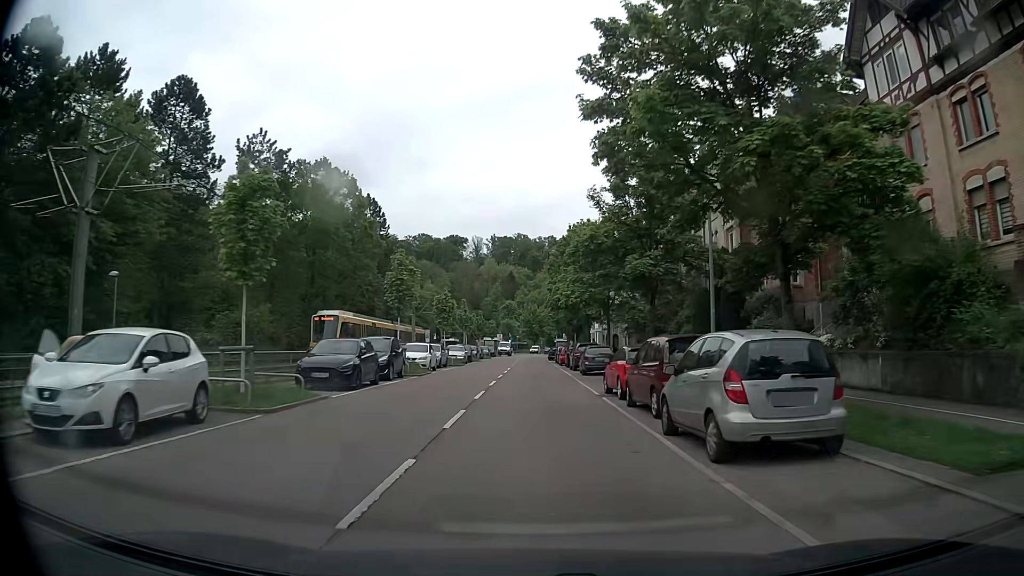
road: secondary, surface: asphalt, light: Day
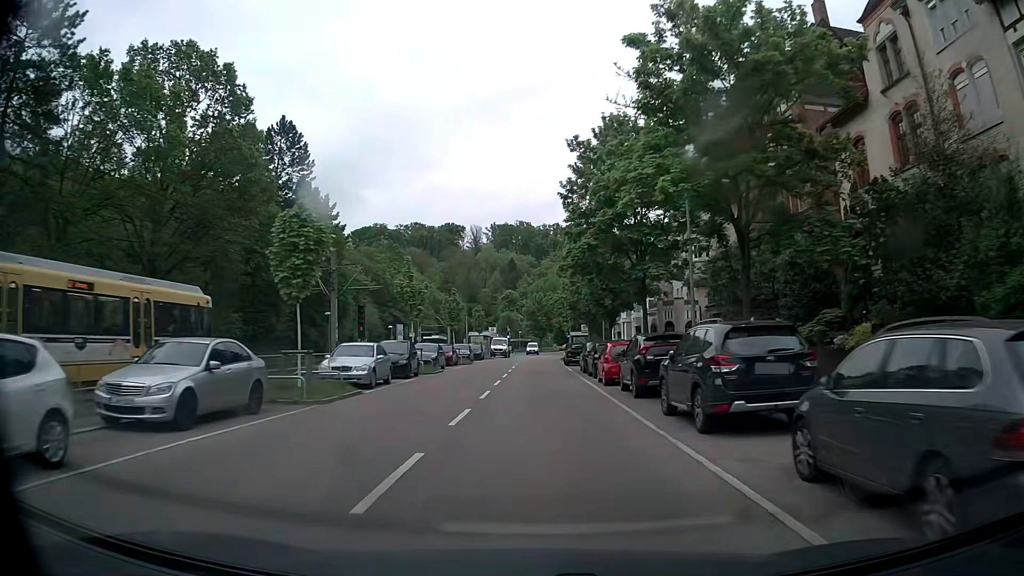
(0.0, +30.2) m; -1°
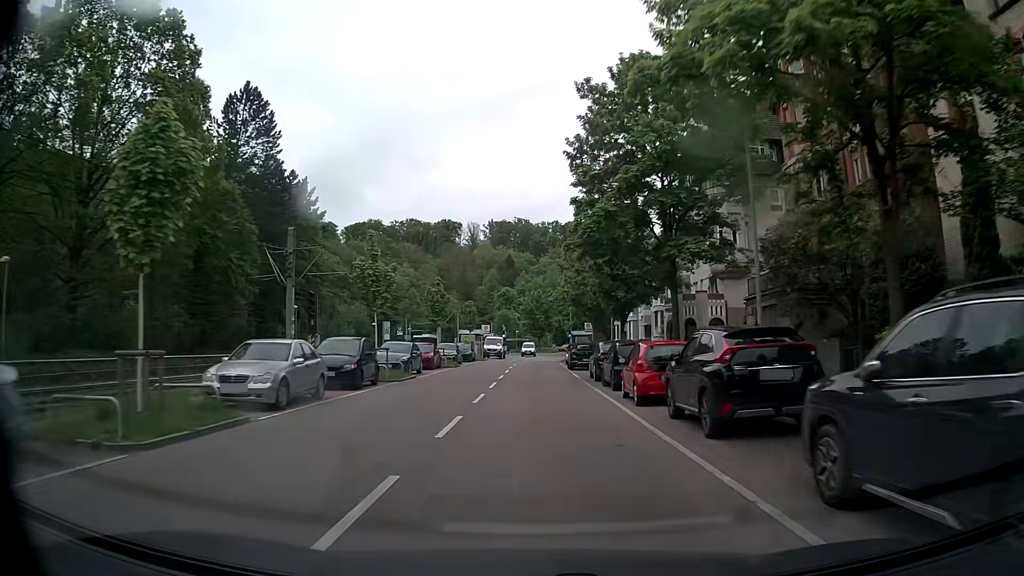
(+0.1, +7.5) m; +1°
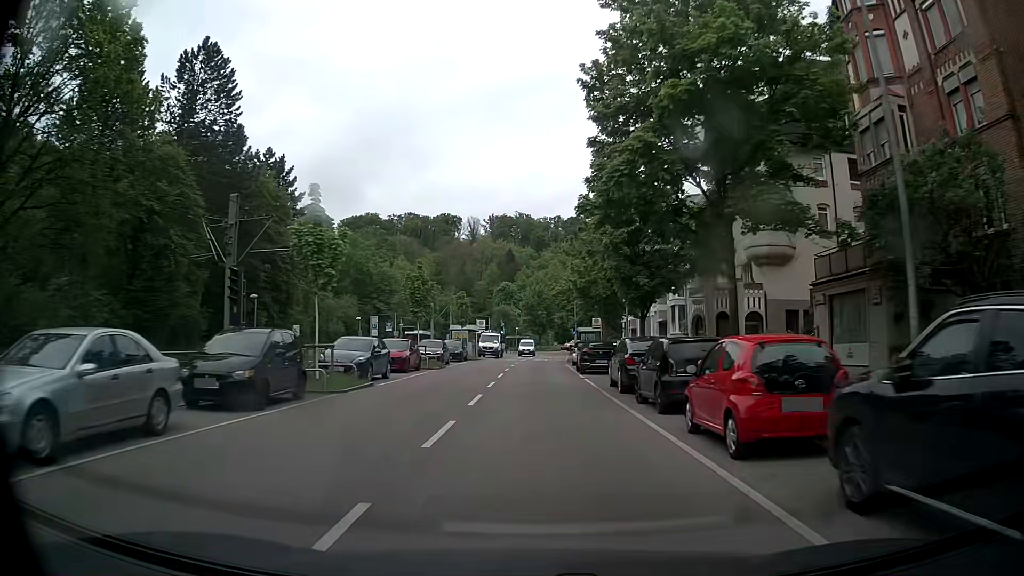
(0.0, +7.4) m; -1°
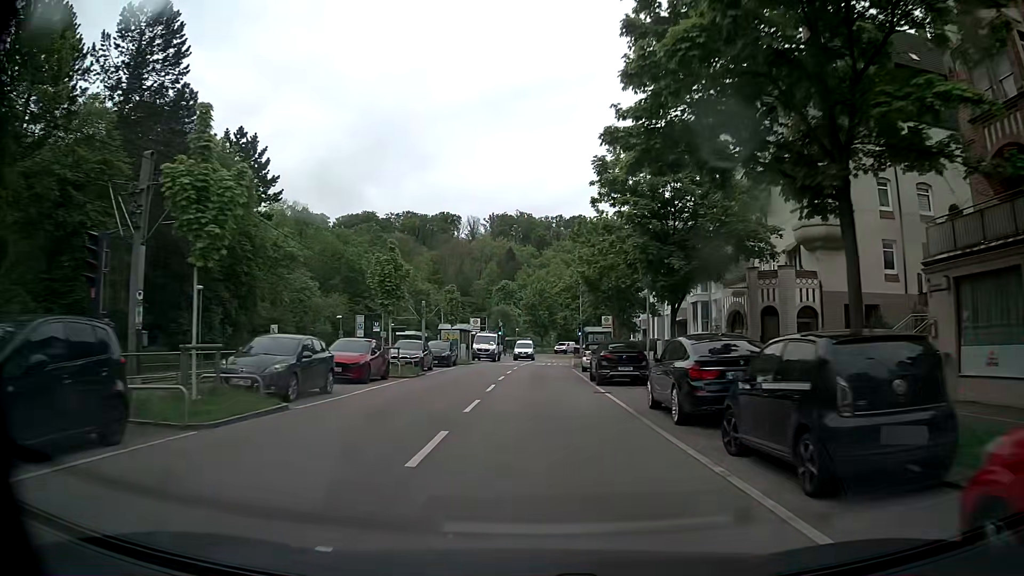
(0.0, +7.3) m; +1°
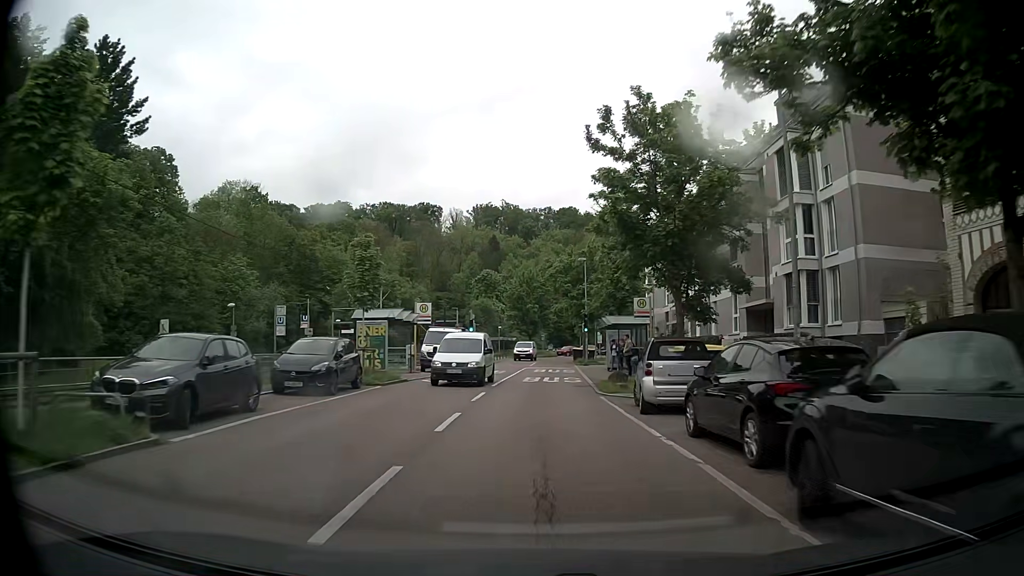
(-0.2, +21.0) m; +1°
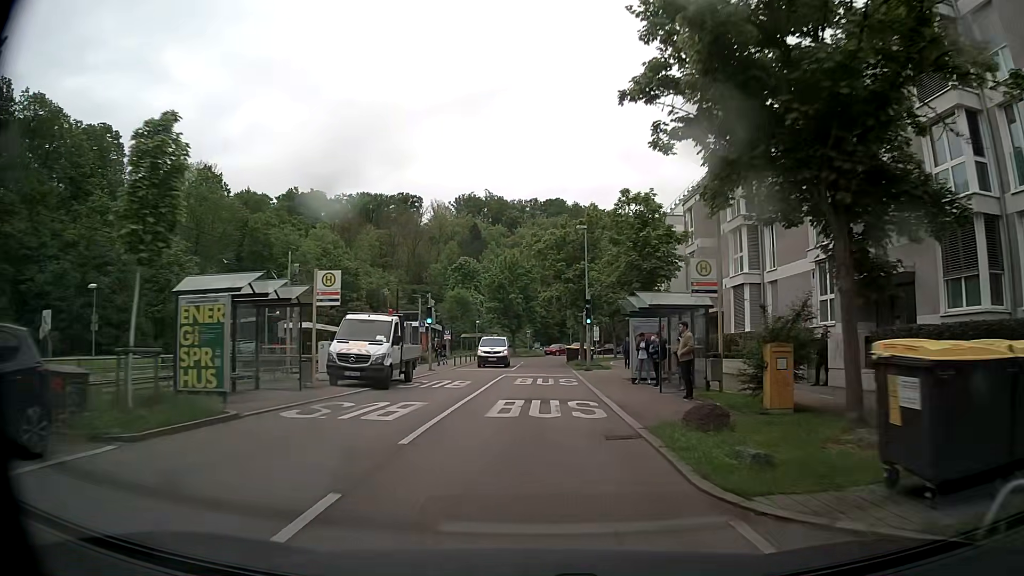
(0.0, +13.6) m; +1°
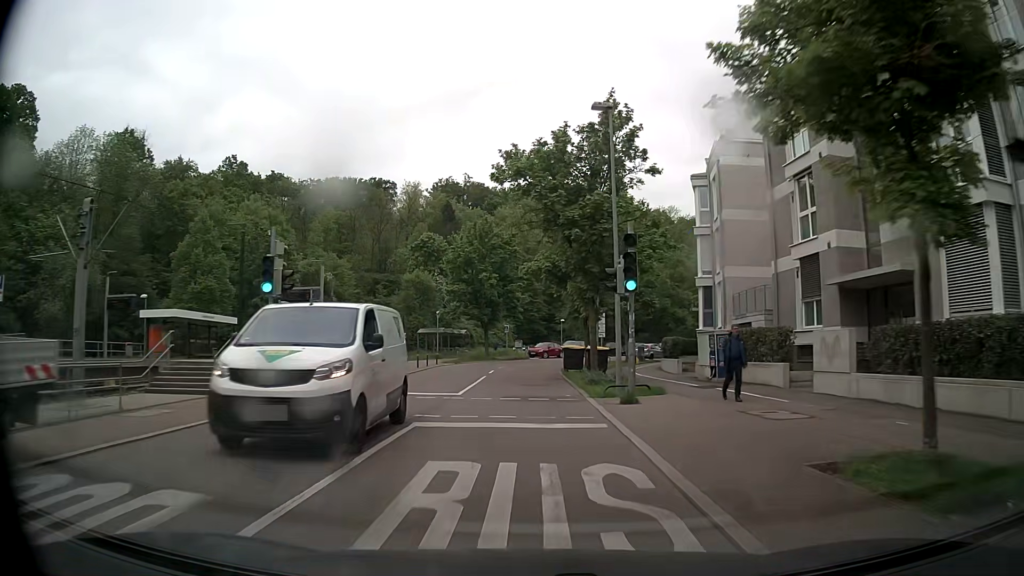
(+0.1, +20.1) m; +1°
(0, +10) (-1, +20) (-1, +30) (0, +40) (+2, +50) (+6, +59) (+11, +67) (+19, +74) (+27, +79) (+36, +84) m
